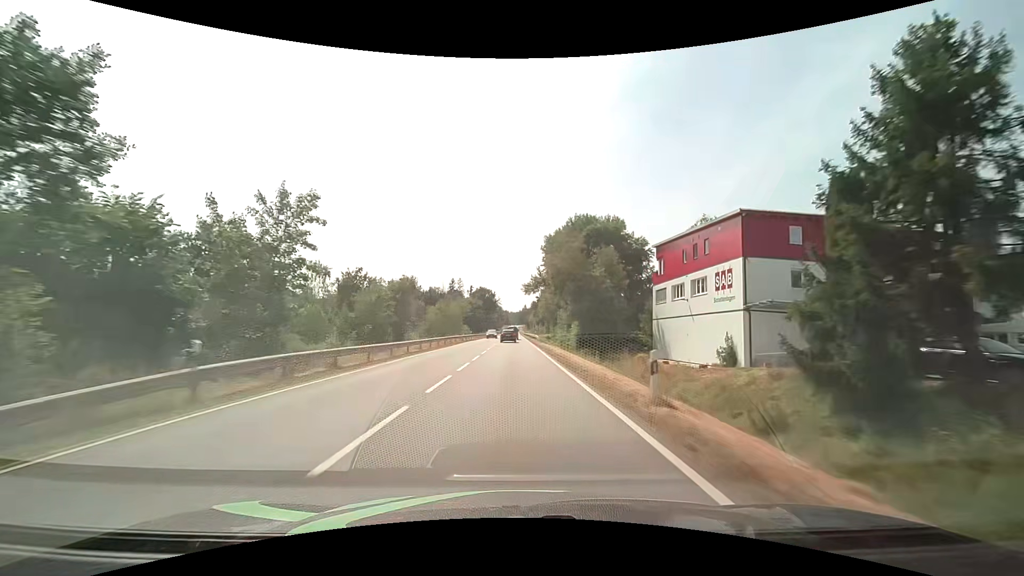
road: secondary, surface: asphalt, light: Day
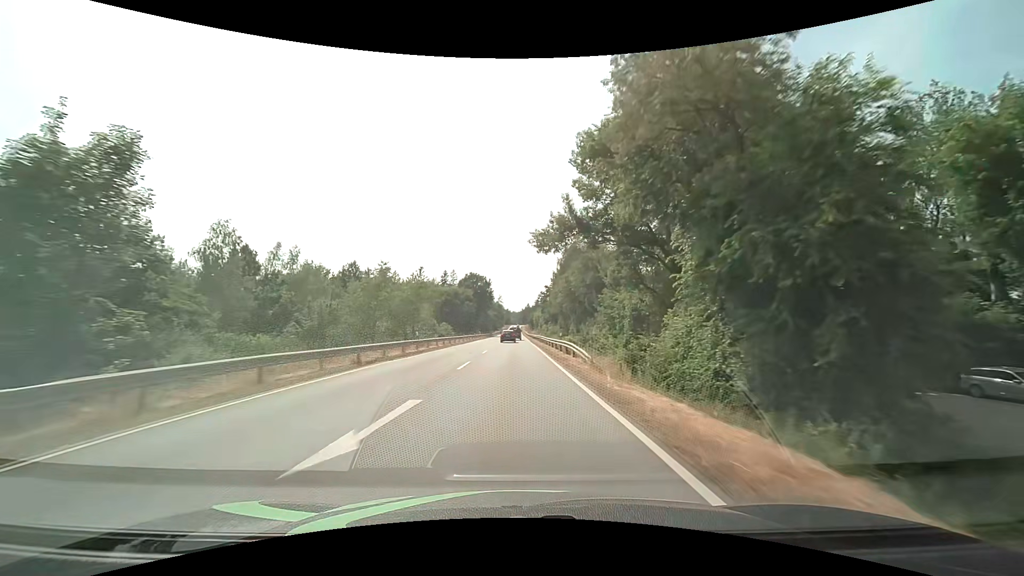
(-0.1, +41.6) m; 0°
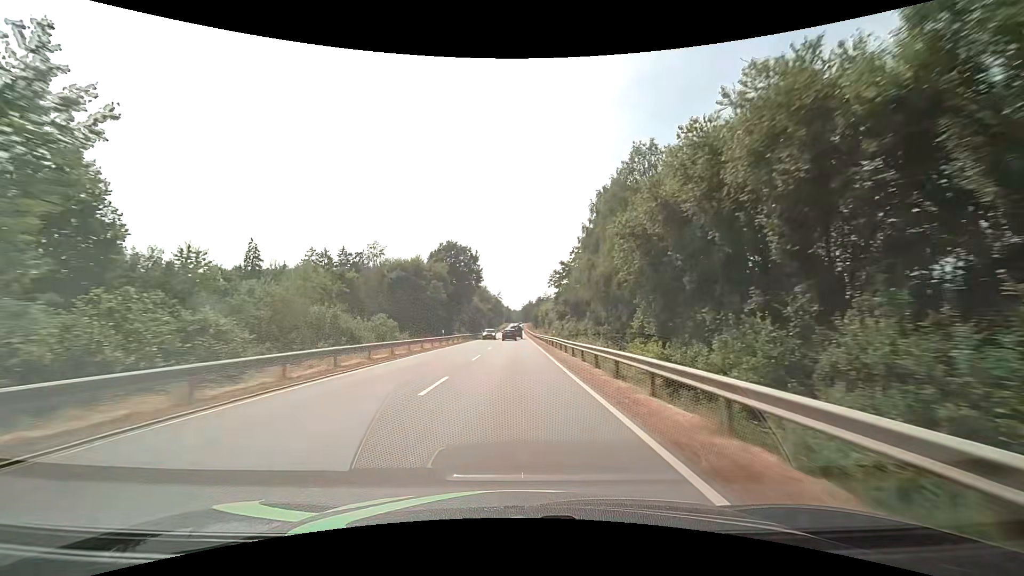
(-0.1, +43.2) m; 0°
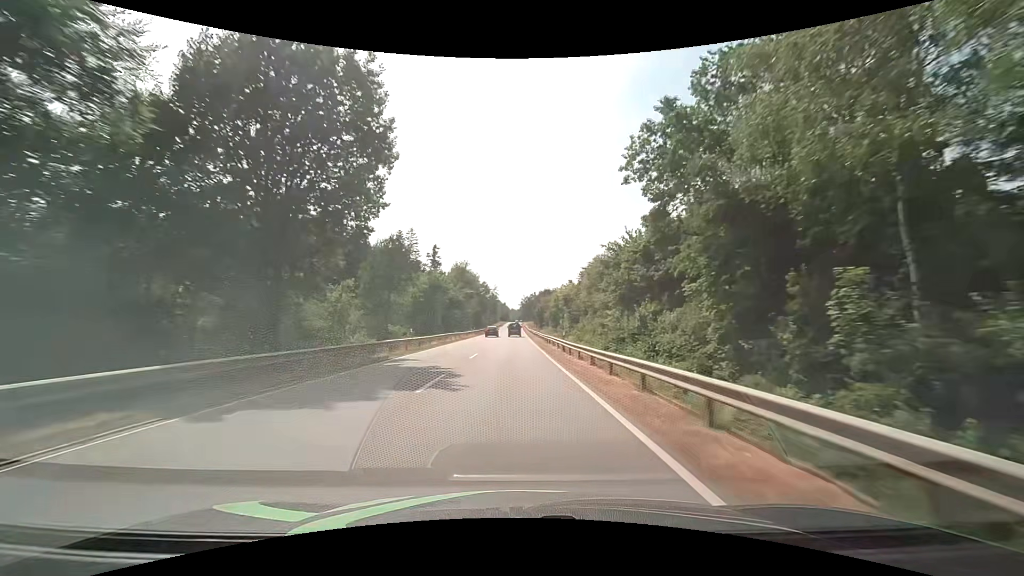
(+0.2, +60.0) m; 0°
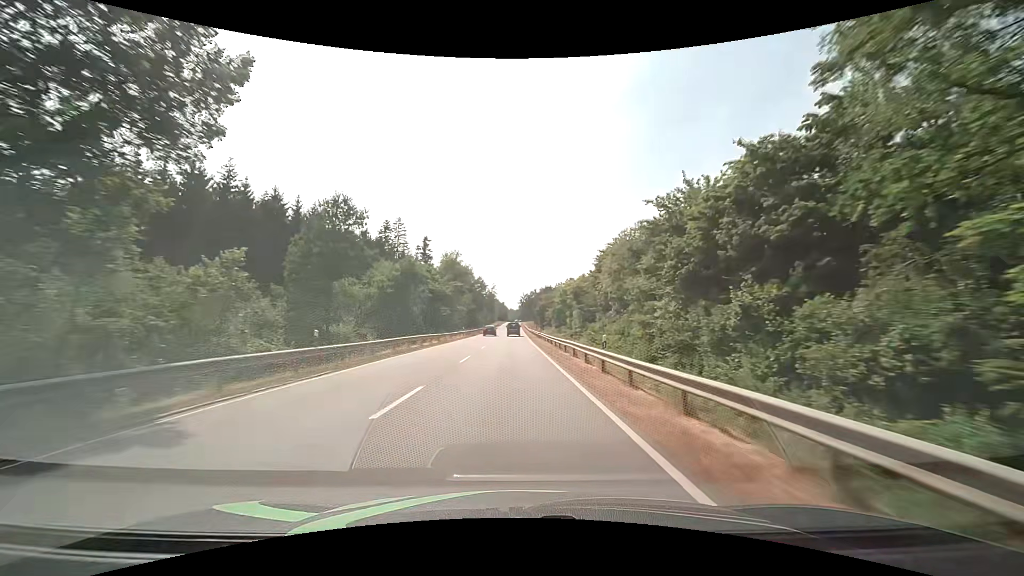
(+0.1, +15.0) m; +1°
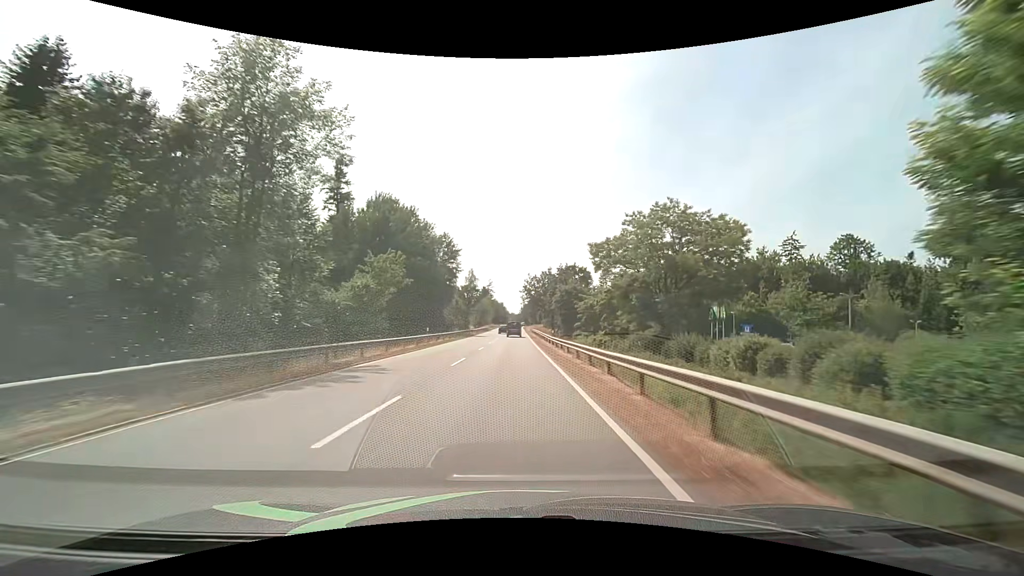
(-0.4, +73.7) m; 0°
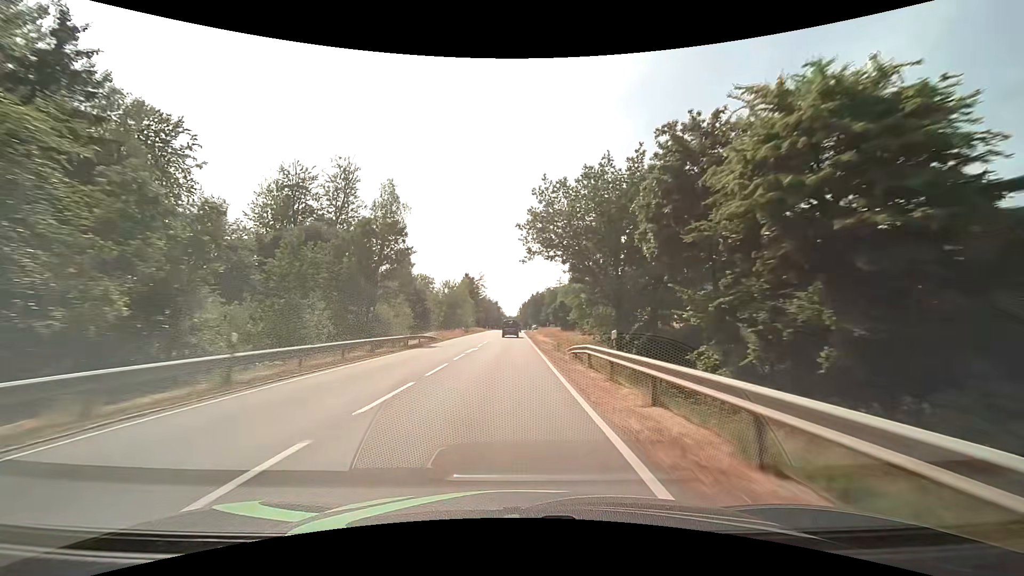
(+0.2, +69.7) m; 0°
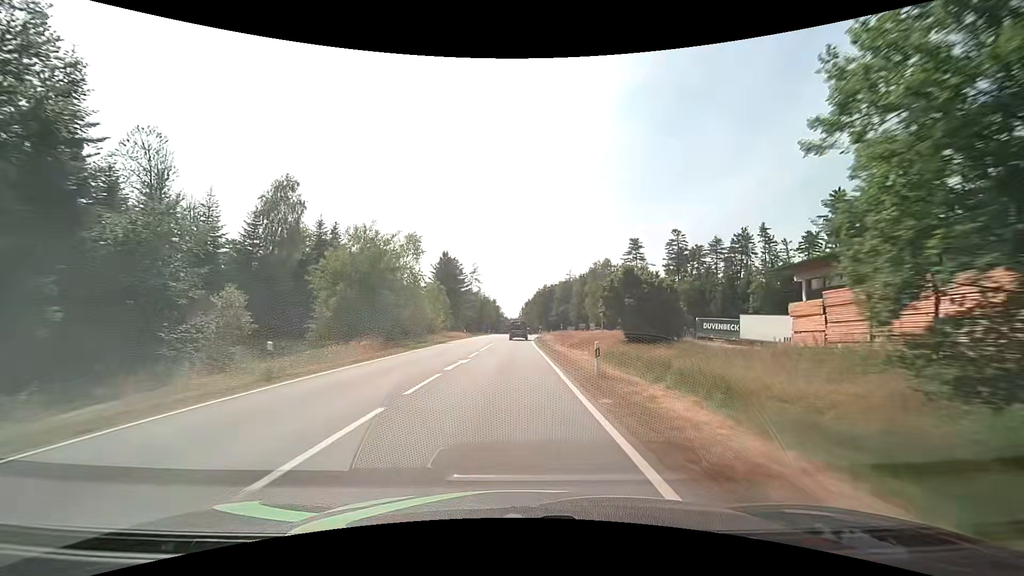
(-0.3, +51.2) m; 0°
(0, +10) (0, +20) (0, +30) (0, +40) (0, +50) (+1, +60) (+2, +70) (+2, +80) (+3, +90) (+3, +100) m
